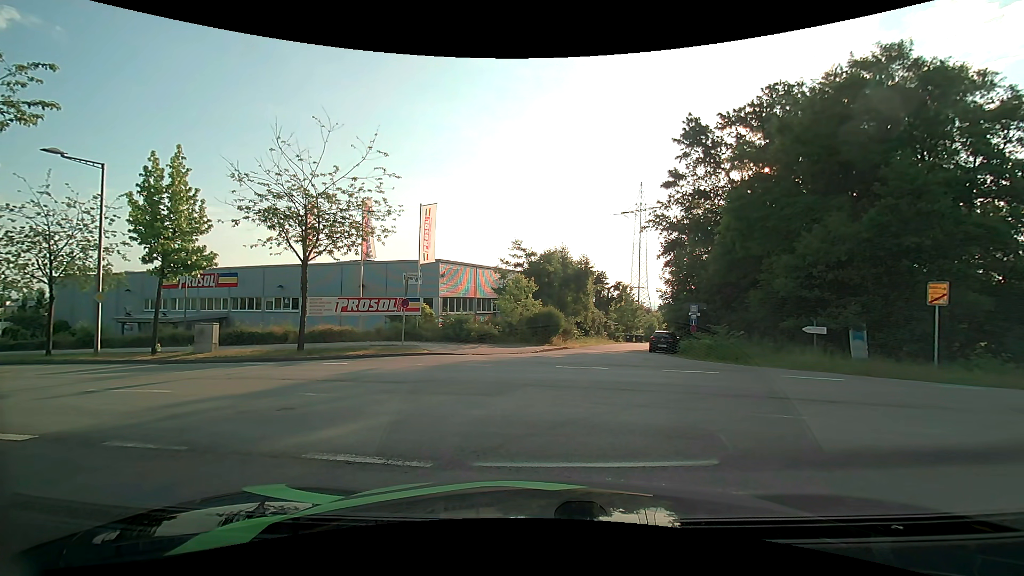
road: residential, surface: asphalt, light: Day
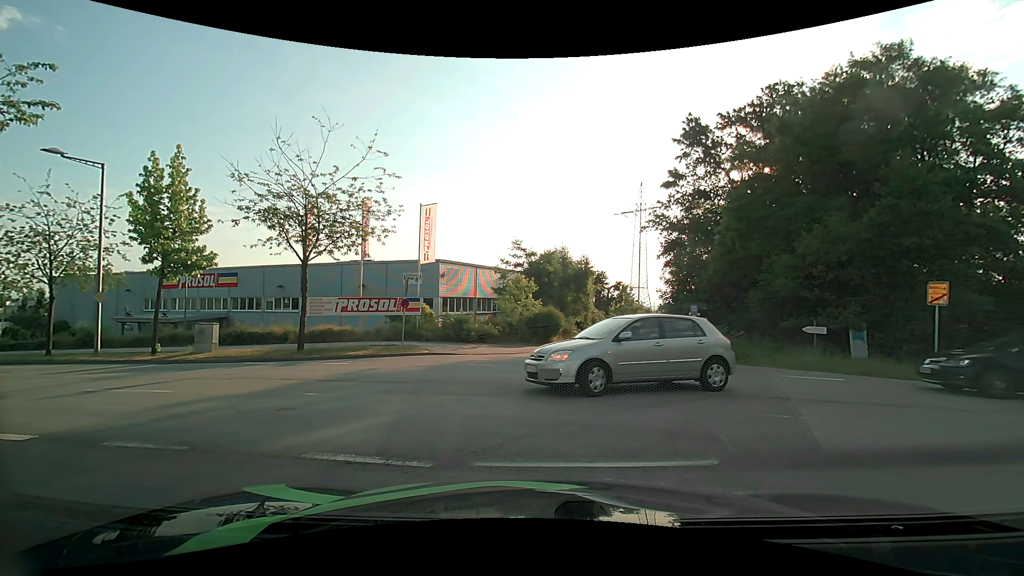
(0.0, 0.0) m; 0°
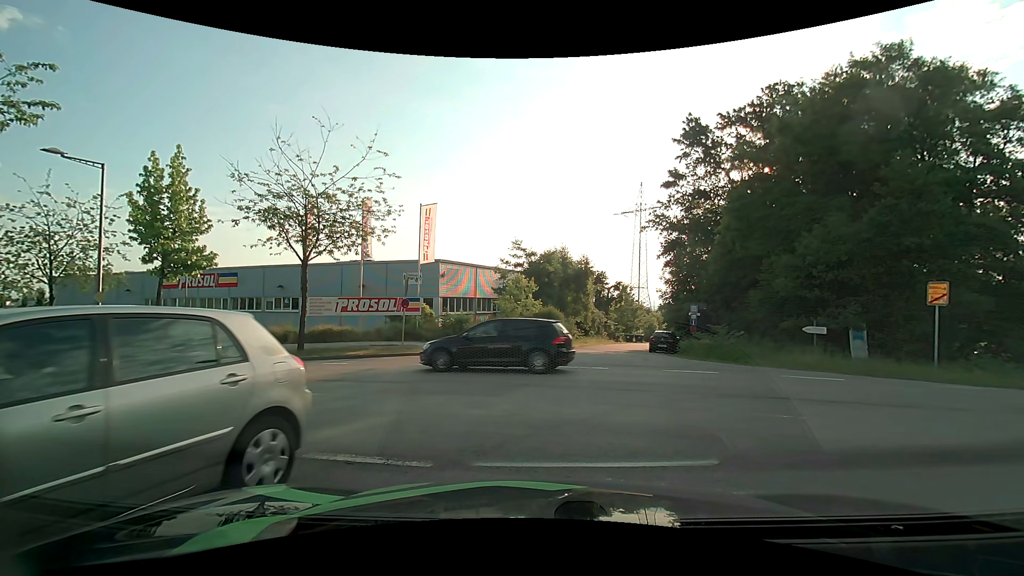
(0.0, 0.0) m; 0°
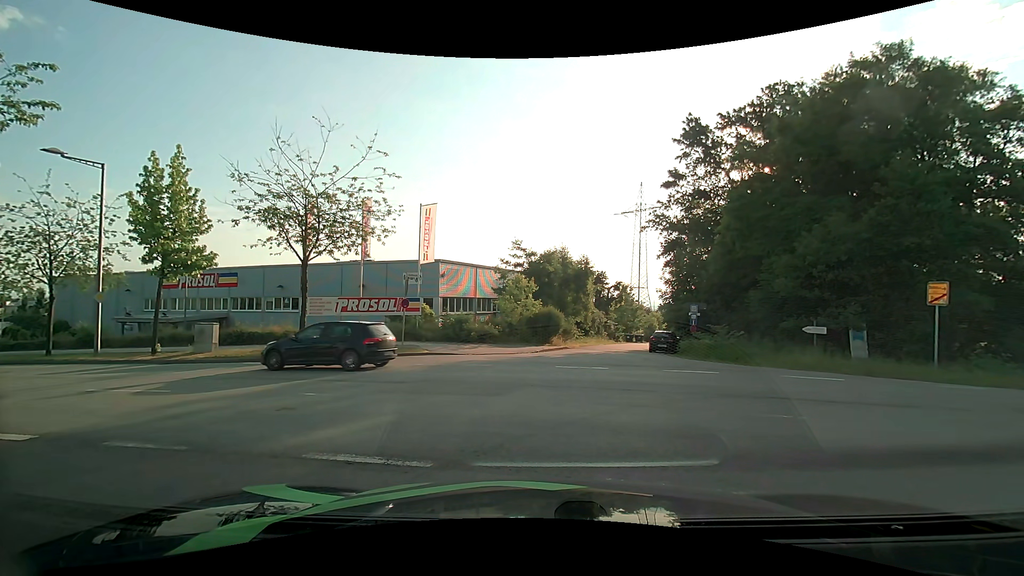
(0.0, 0.0) m; 0°
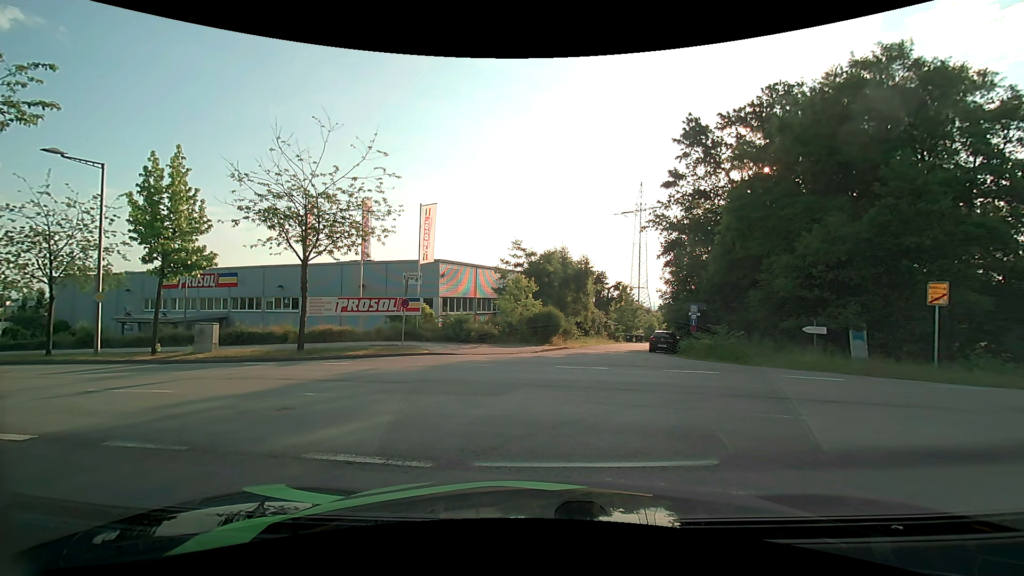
(0.0, 0.0) m; 0°
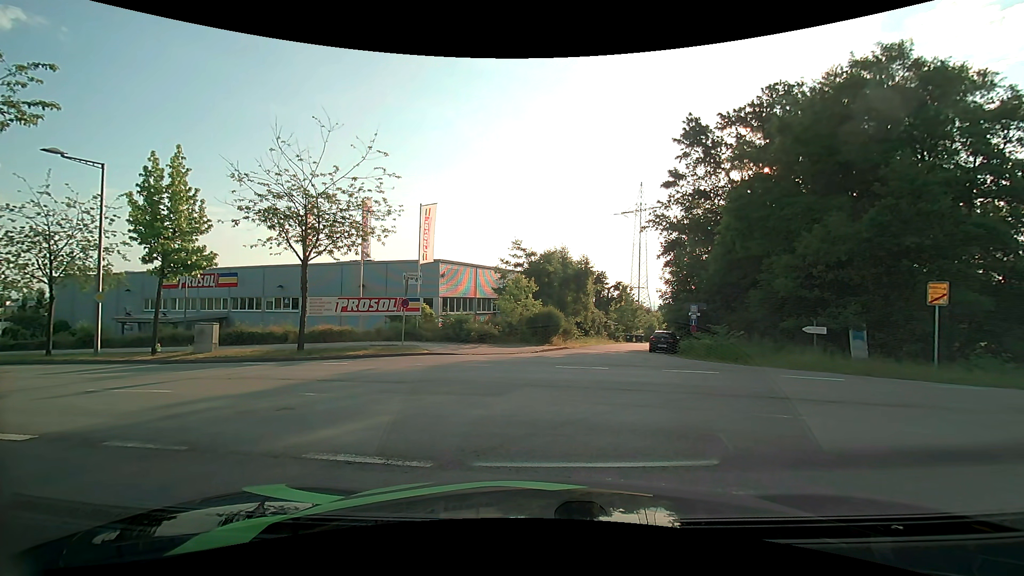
(0.0, 0.0) m; 0°
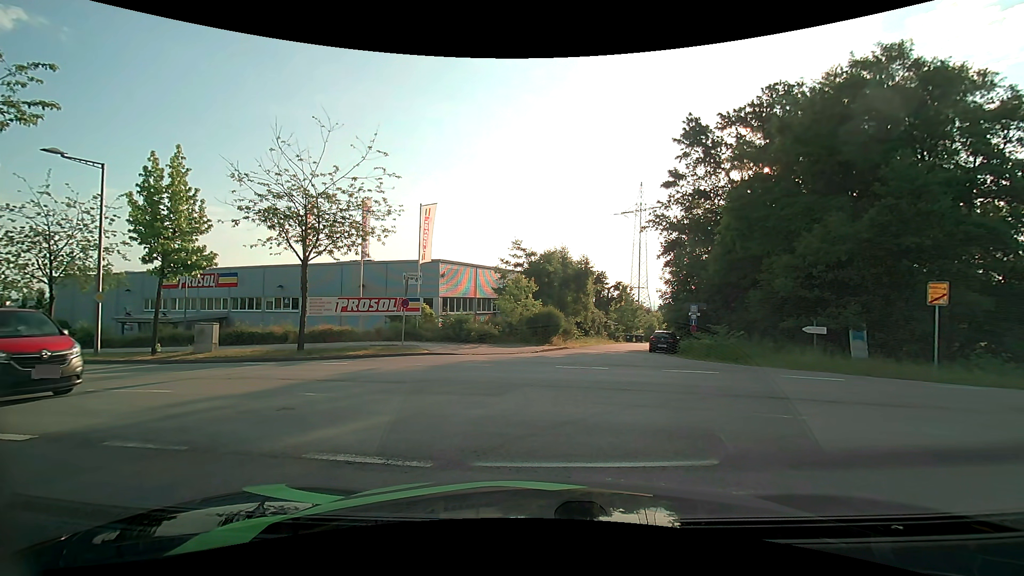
(0.0, 0.0) m; 0°
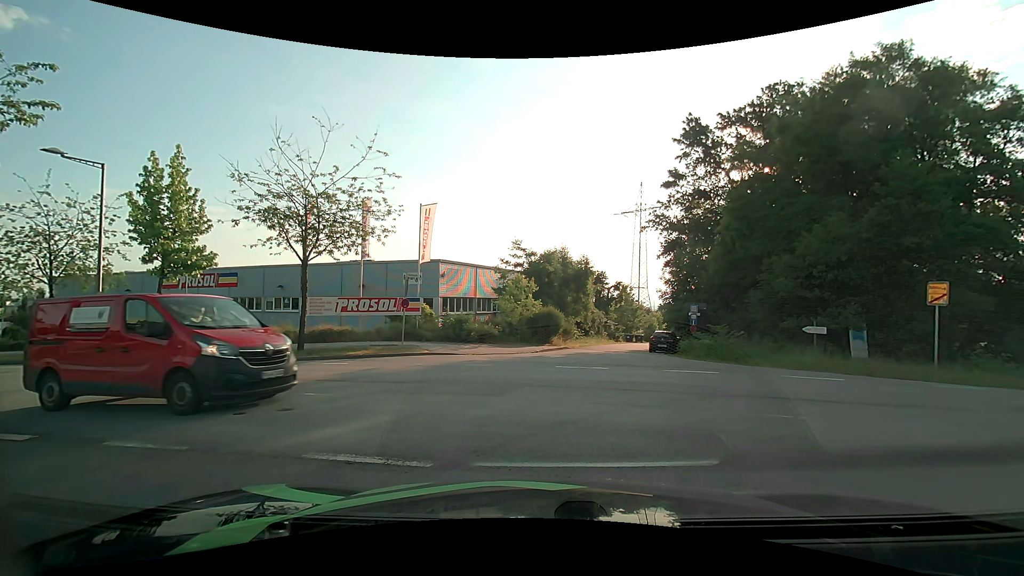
(0.0, 0.0) m; 0°
(-2, +10) (-9, +16) (-19, +20) (-28, +23) (-38, +26) (-47, +29) (-57, +32) (-66, +36) (-75, +39) (-84, +44) m
